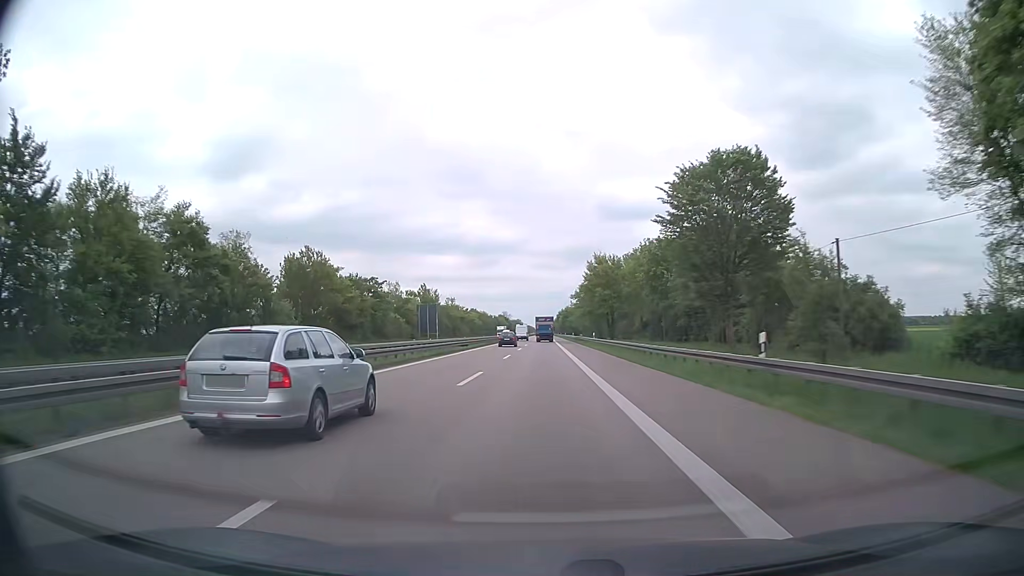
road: trunk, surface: asphalt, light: Day
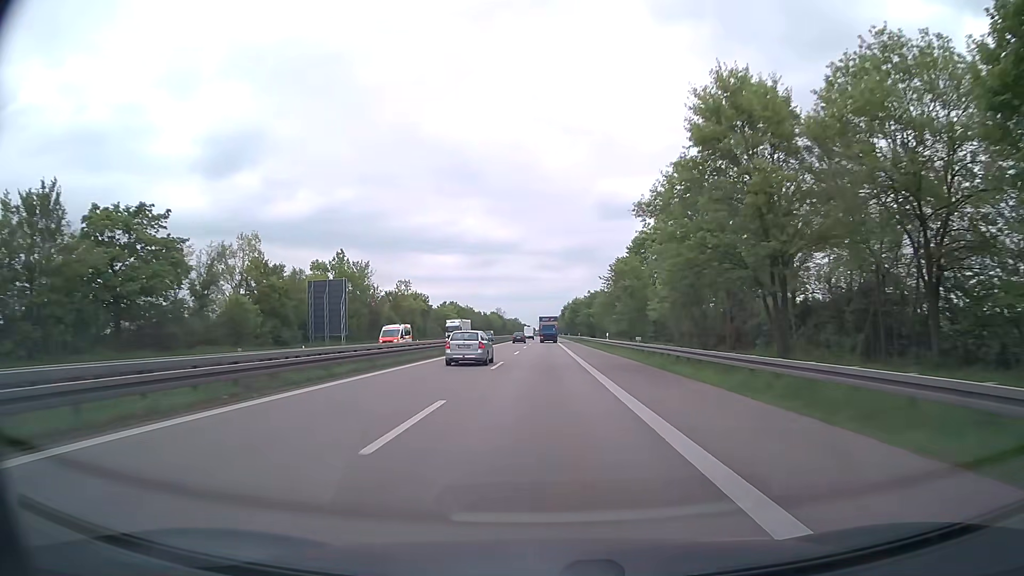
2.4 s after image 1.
(+0.1, +63.8) m; 0°
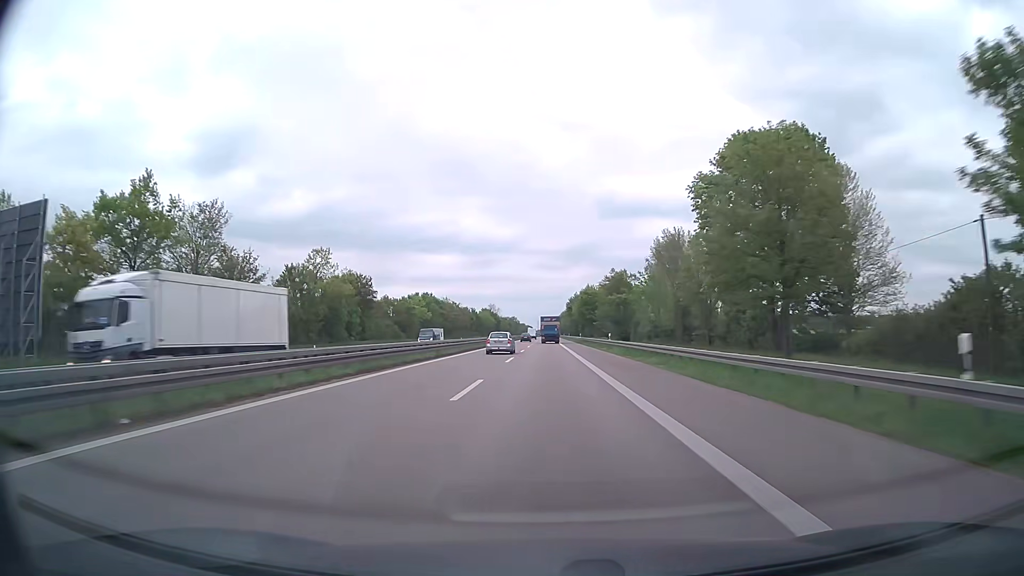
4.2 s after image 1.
(0.0, +47.9) m; 0°
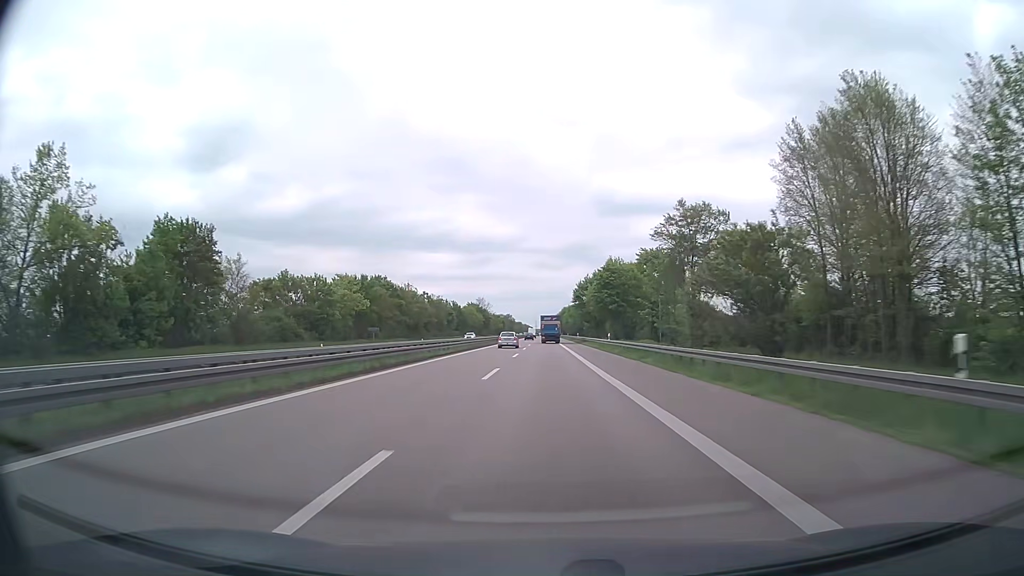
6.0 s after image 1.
(0.0, +47.9) m; 0°
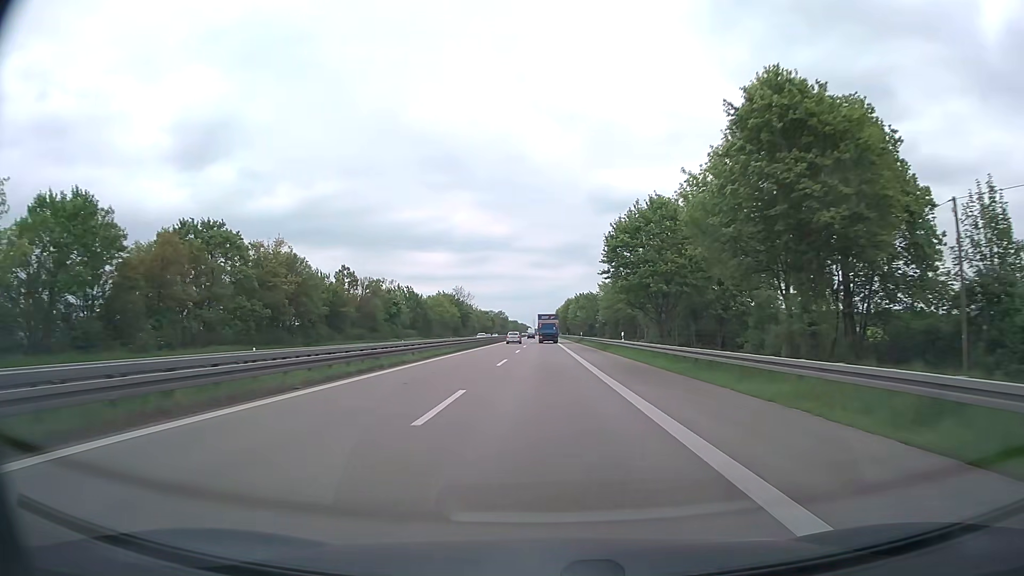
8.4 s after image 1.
(+0.2, +63.9) m; 0°
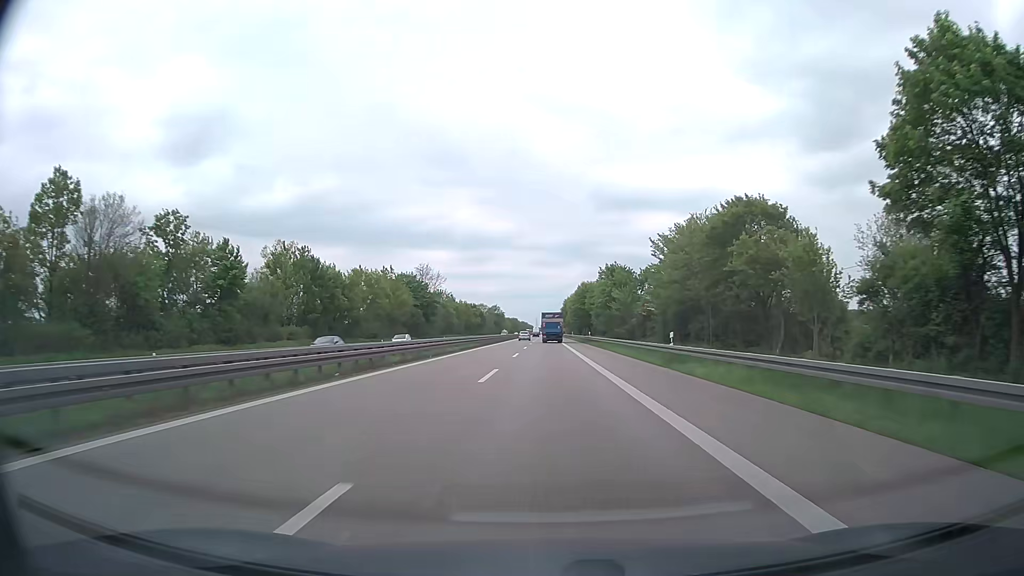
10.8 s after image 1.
(-0.2, +63.9) m; -1°
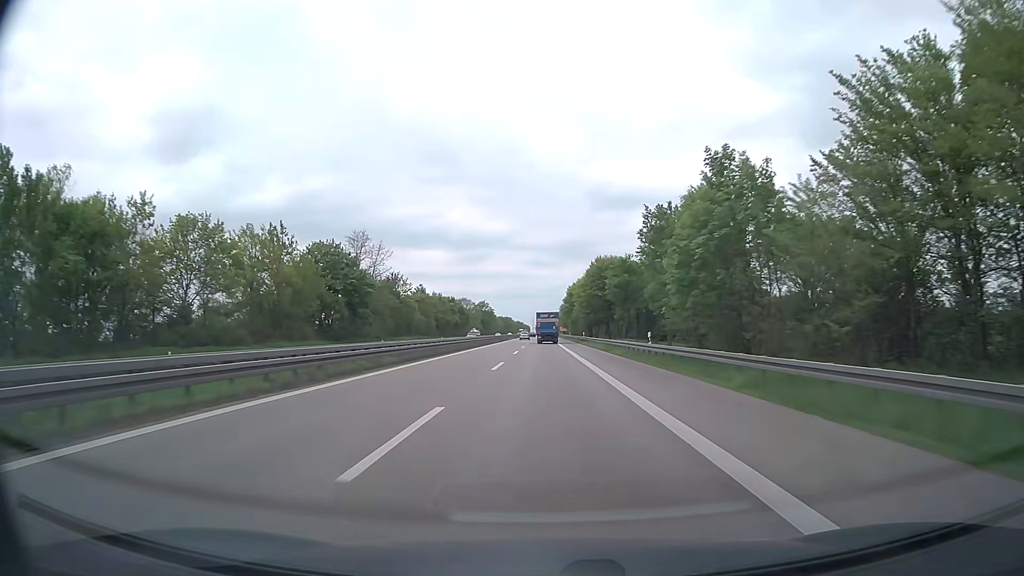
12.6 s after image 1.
(+0.5, +47.9) m; +1°
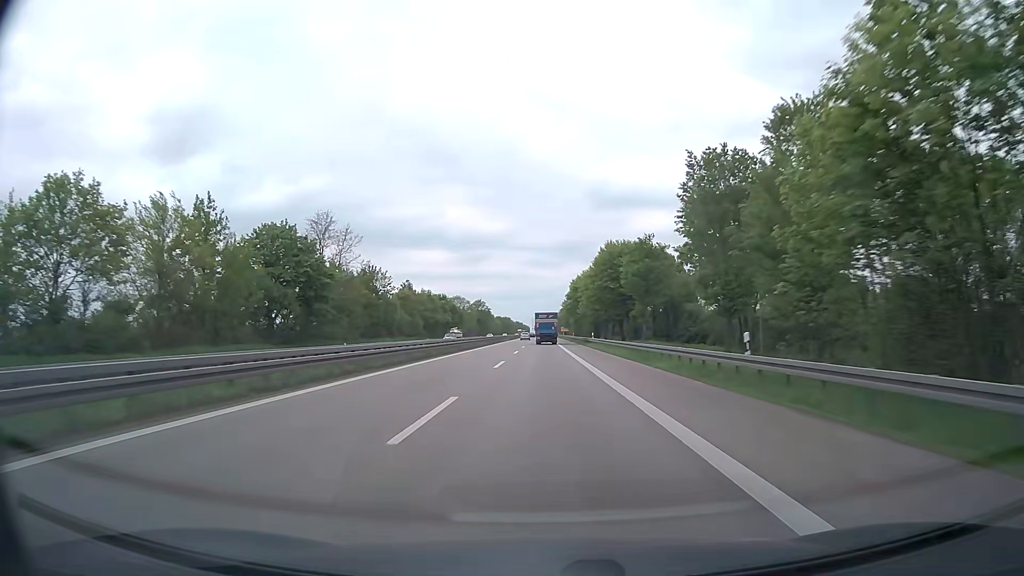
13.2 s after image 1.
(0.0, +16.0) m; 0°
(0, +10) (0, +20) (0, +30) (0, +40) (0, +50) (0, +60) (0, +70) (0, +80) (0, +90) (0, +100) m
